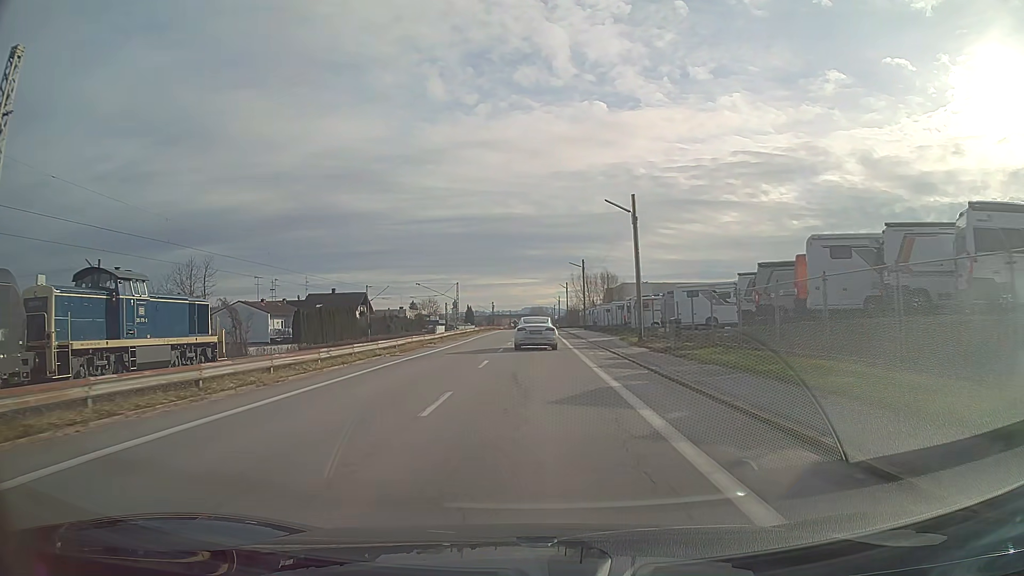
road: unclassified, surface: asphalt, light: Day
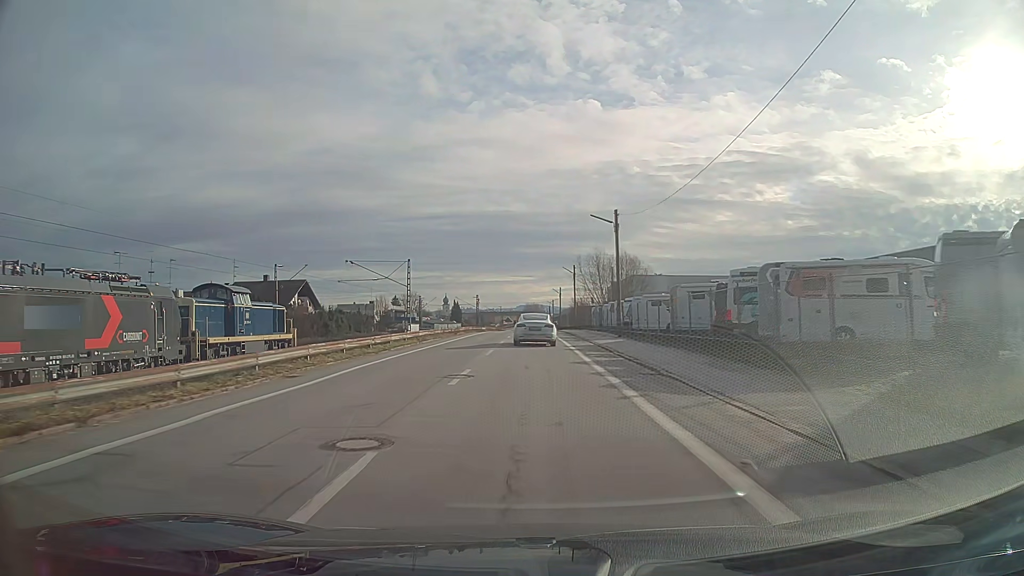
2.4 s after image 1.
(+0.1, +33.0) m; 0°
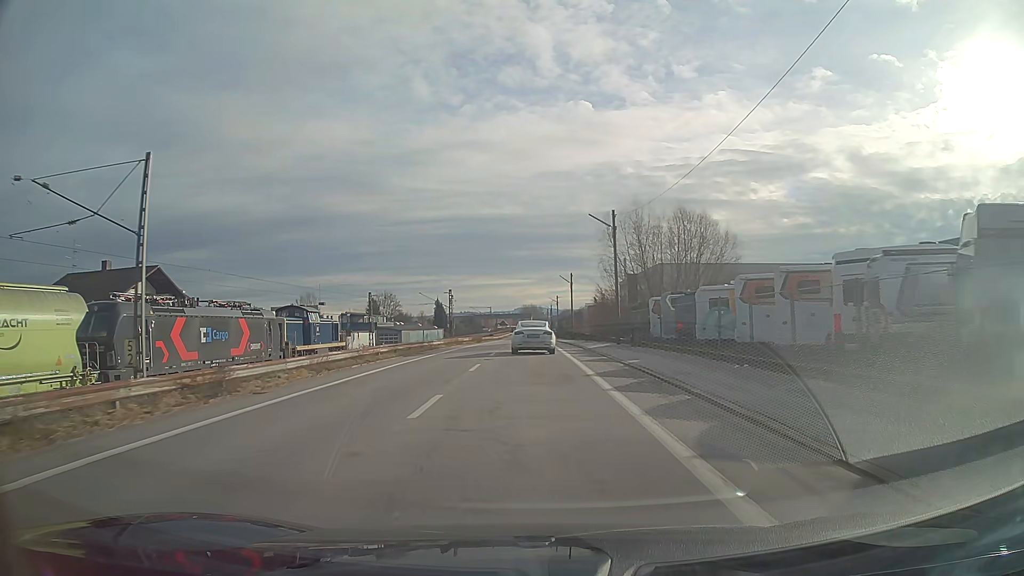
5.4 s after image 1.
(+0.1, +42.0) m; 0°
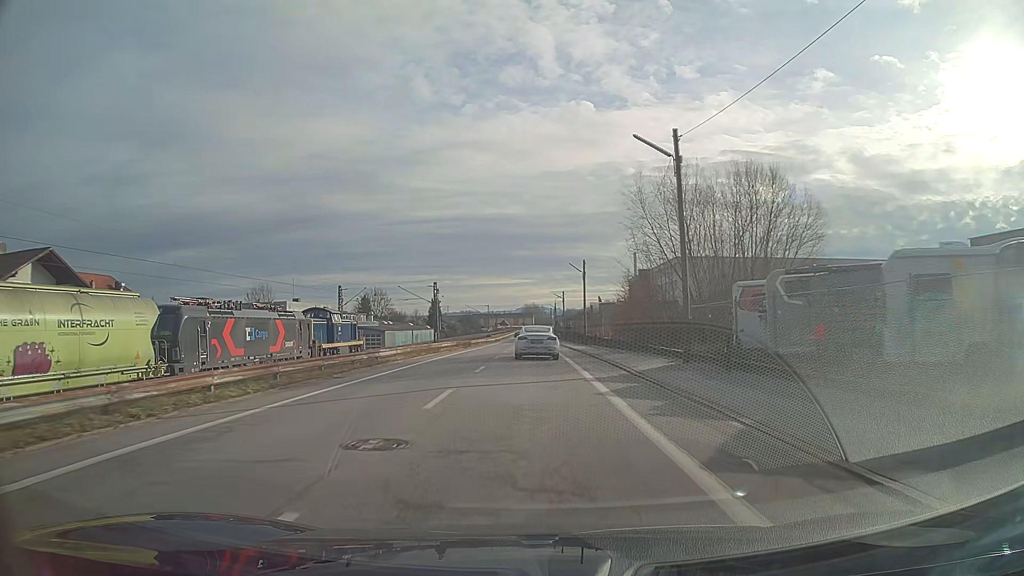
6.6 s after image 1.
(0.0, +16.8) m; 0°
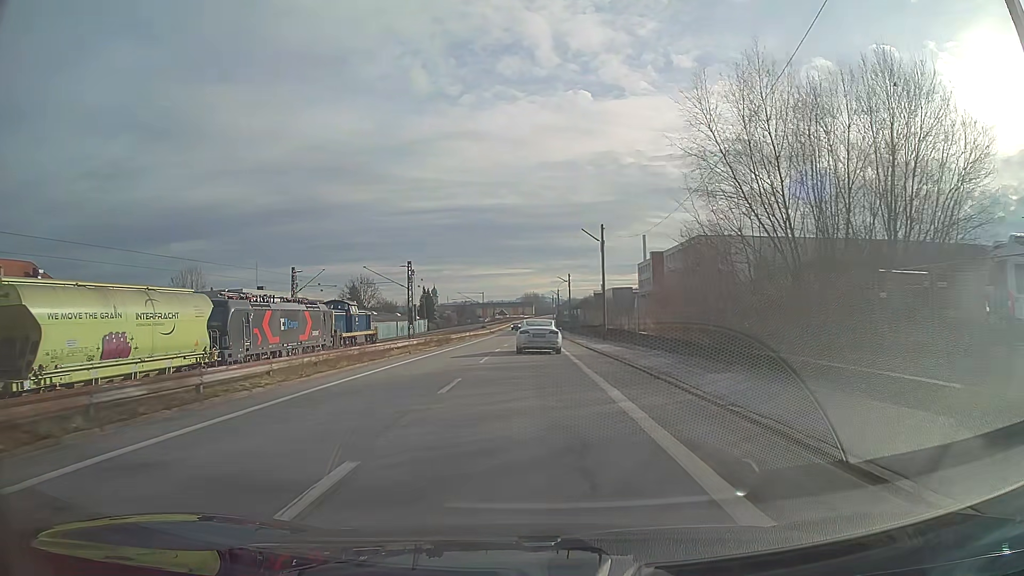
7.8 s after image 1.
(0.0, +16.7) m; 0°
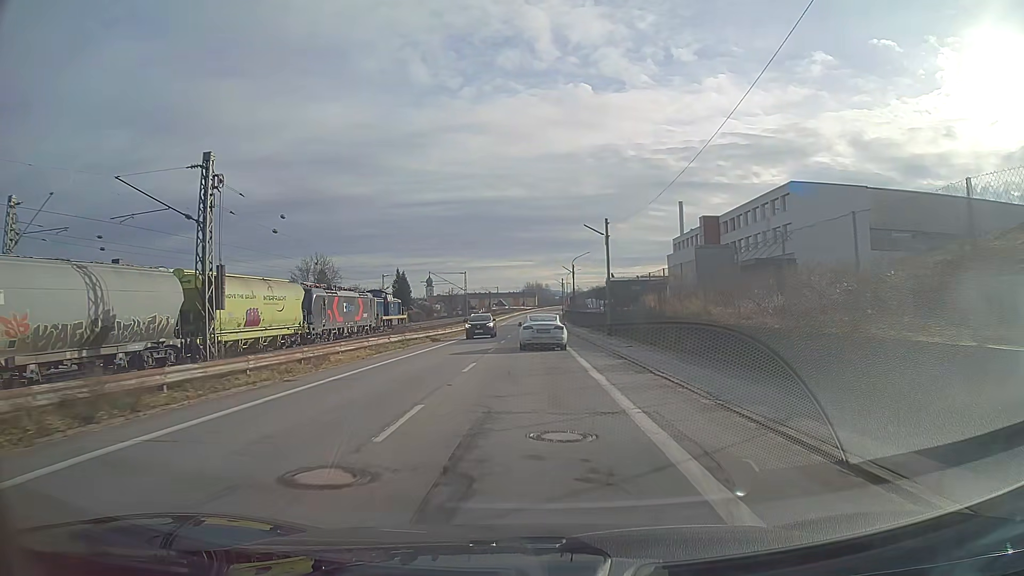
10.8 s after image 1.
(-0.1, +41.8) m; 0°
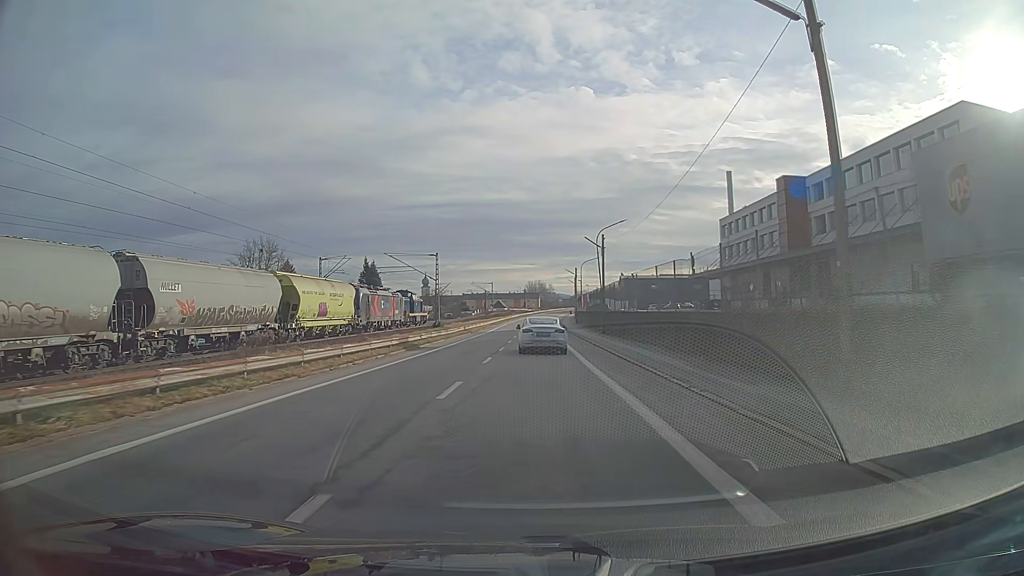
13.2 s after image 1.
(-0.1, +32.7) m; 0°
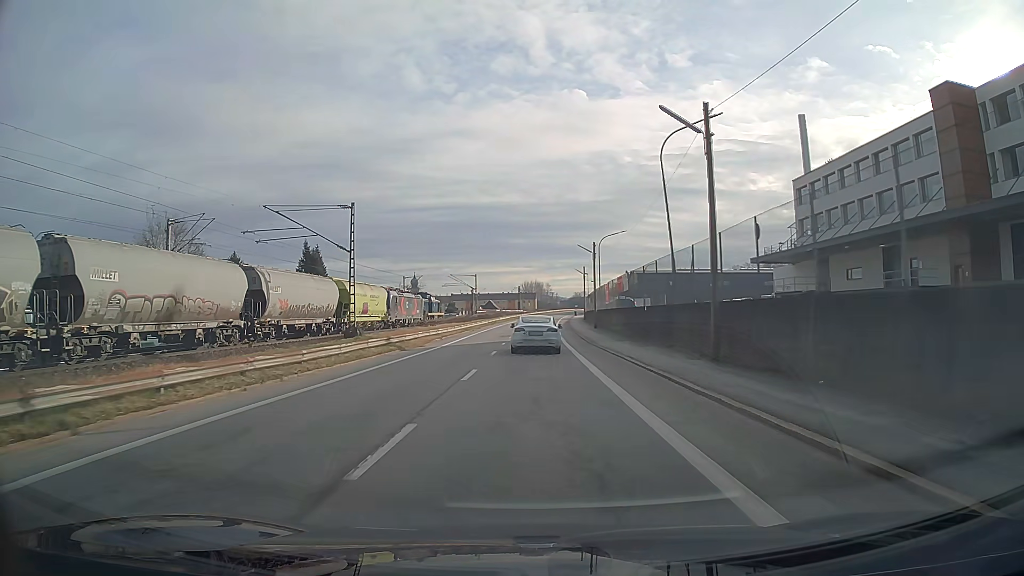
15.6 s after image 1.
(0.0, +32.0) m; 0°
(0, +10) (0, +20) (0, +30) (0, +40) (0, +50) (+1, +60) (+1, +70) (+1, +80) (+2, +90) (+2, +100) m
